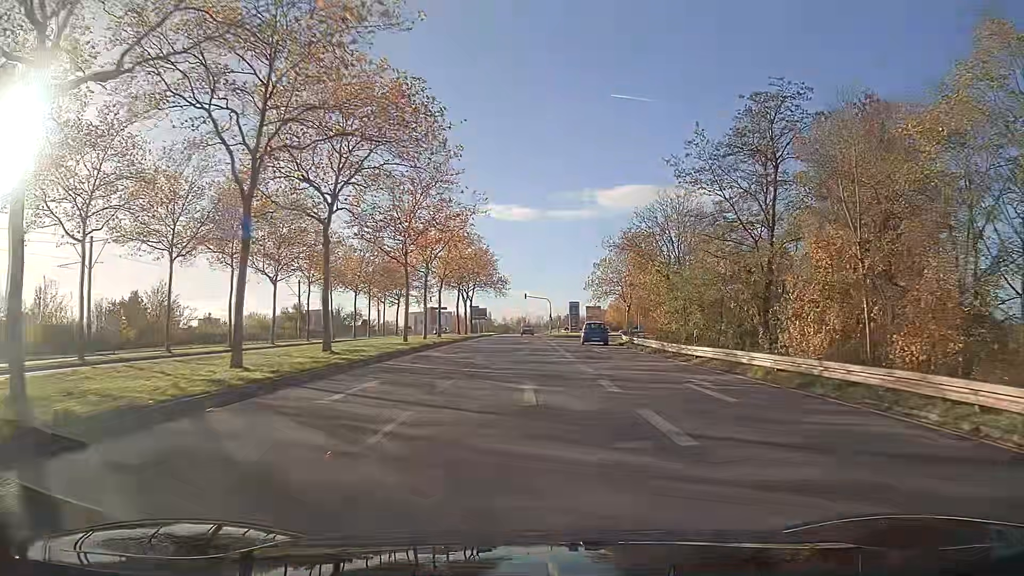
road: secondary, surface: asphalt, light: Day
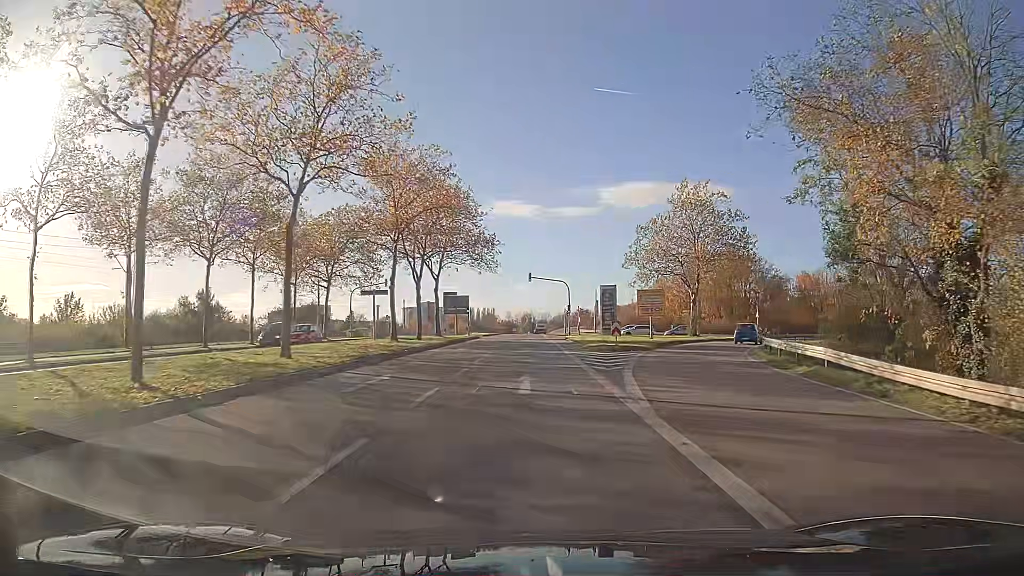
(-0.2, +38.2) m; 0°
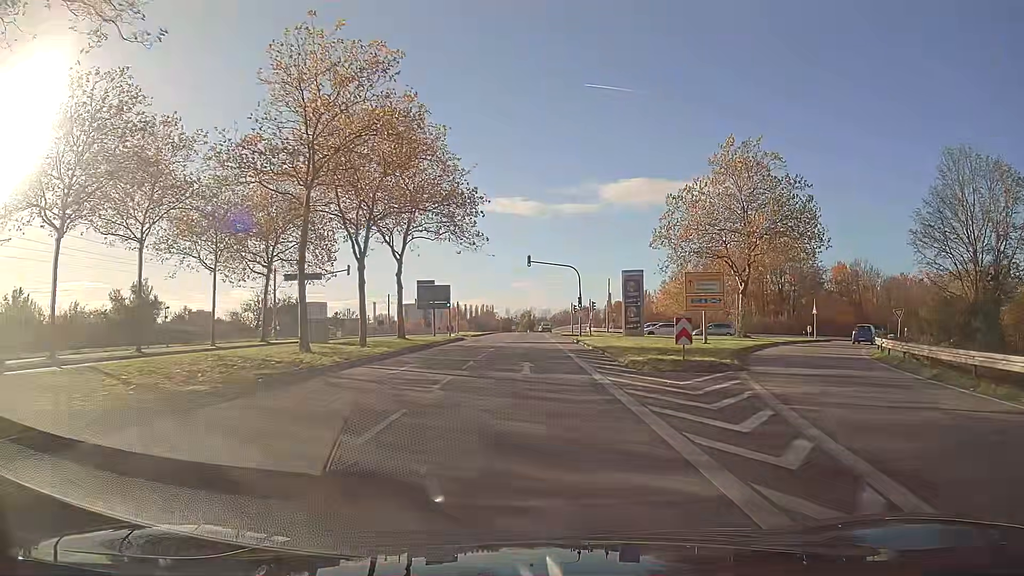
(0.0, +15.3) m; 0°
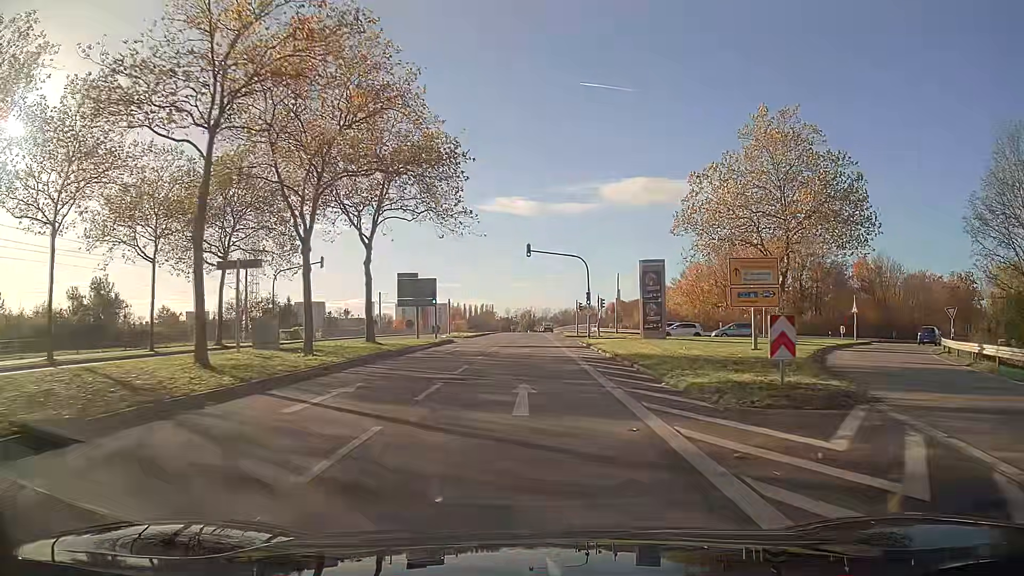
(0.0, +7.6) m; 0°
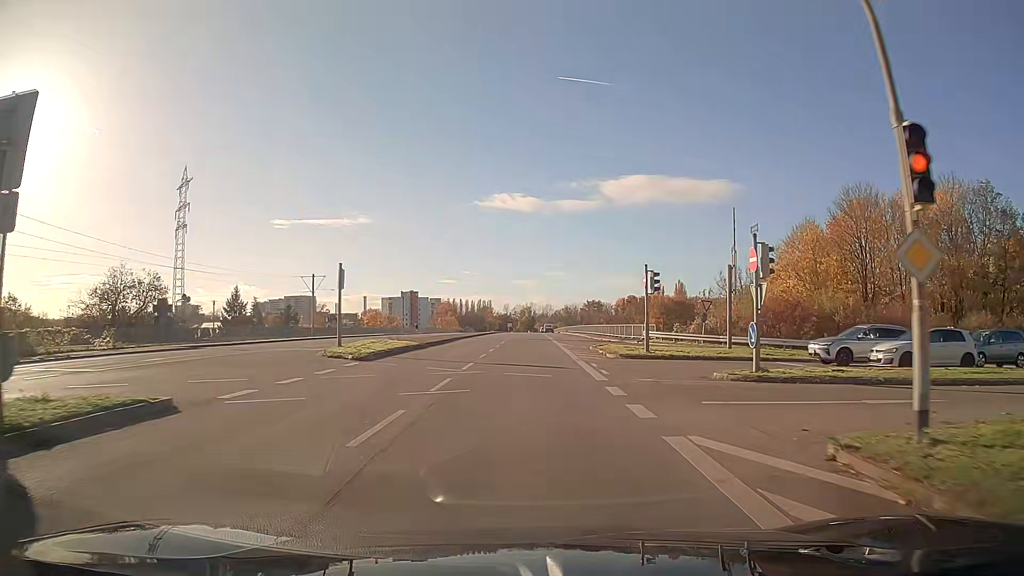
(-0.1, +38.1) m; 0°
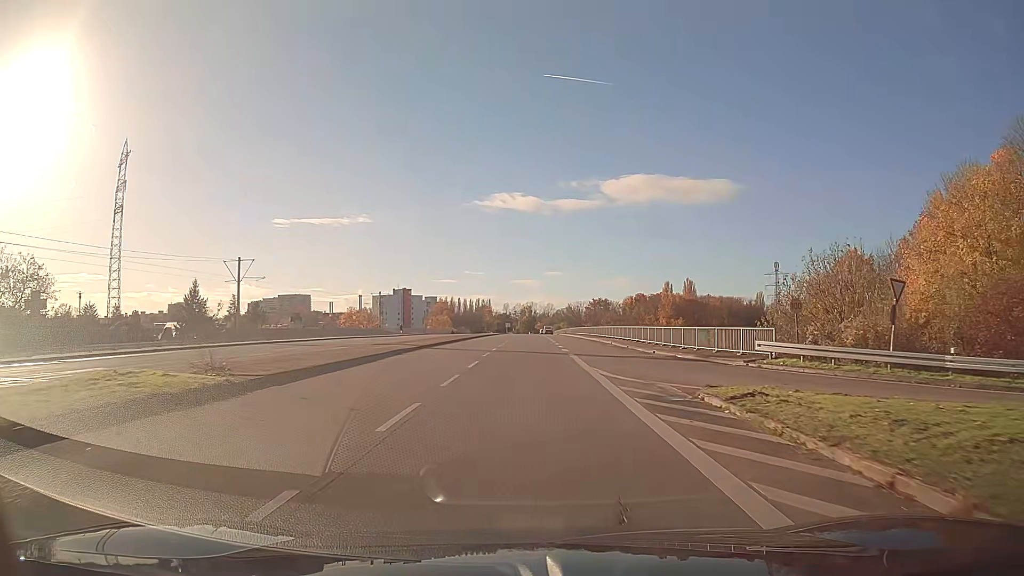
(0.0, +22.6) m; 0°
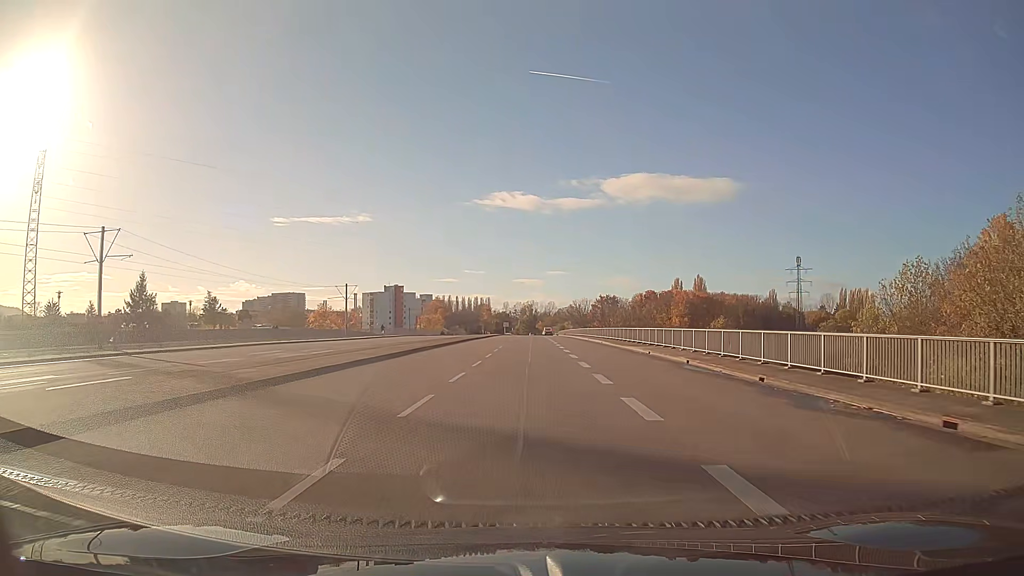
(0.0, +22.6) m; 0°
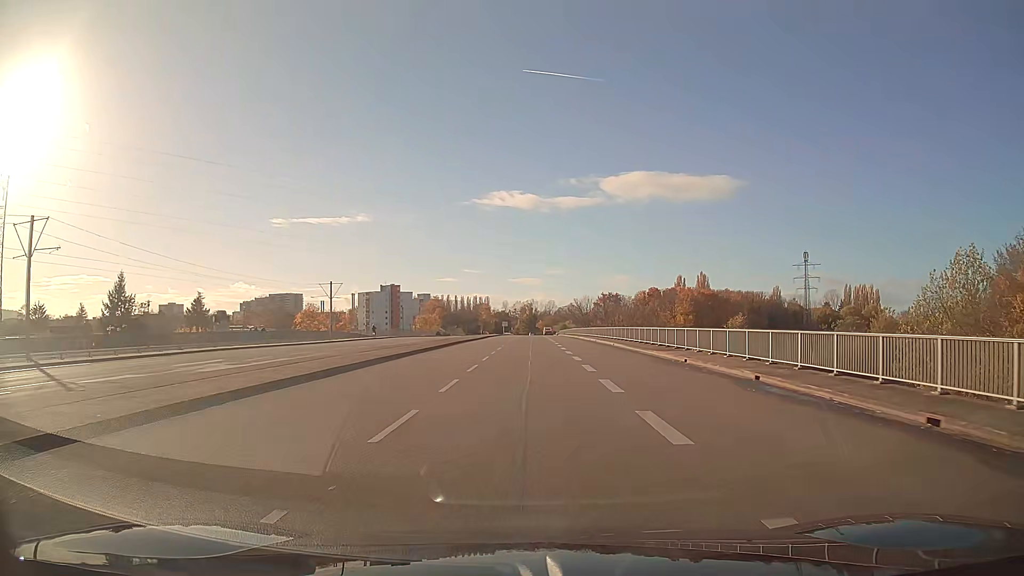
(0.0, +7.5) m; 0°
(0, +10) (0, +20) (0, +30) (0, +40) (0, +50) (0, +60) (0, +70) (0, +80) (0, +90) (0, +100) m
